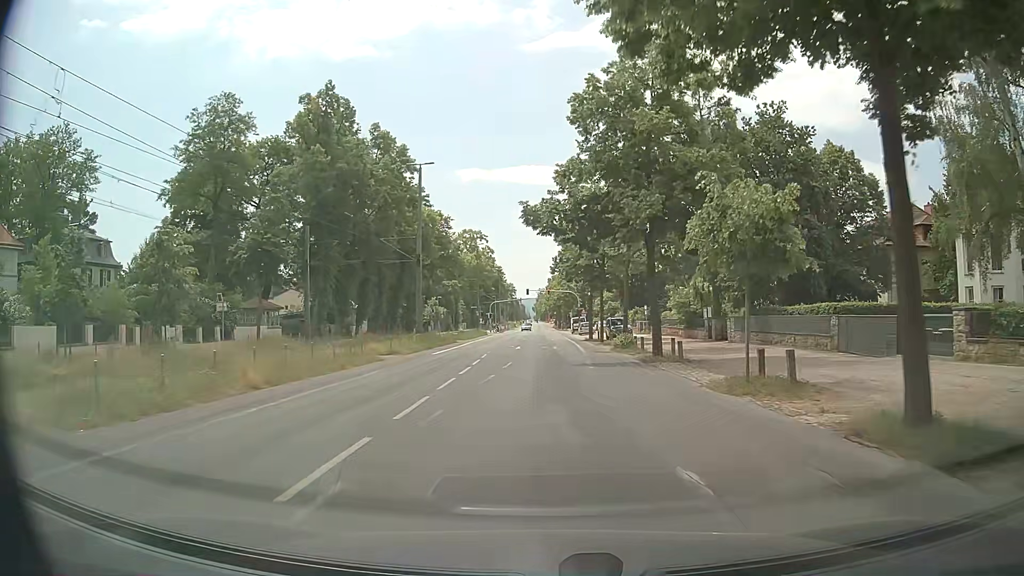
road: tertiary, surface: asphalt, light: Day
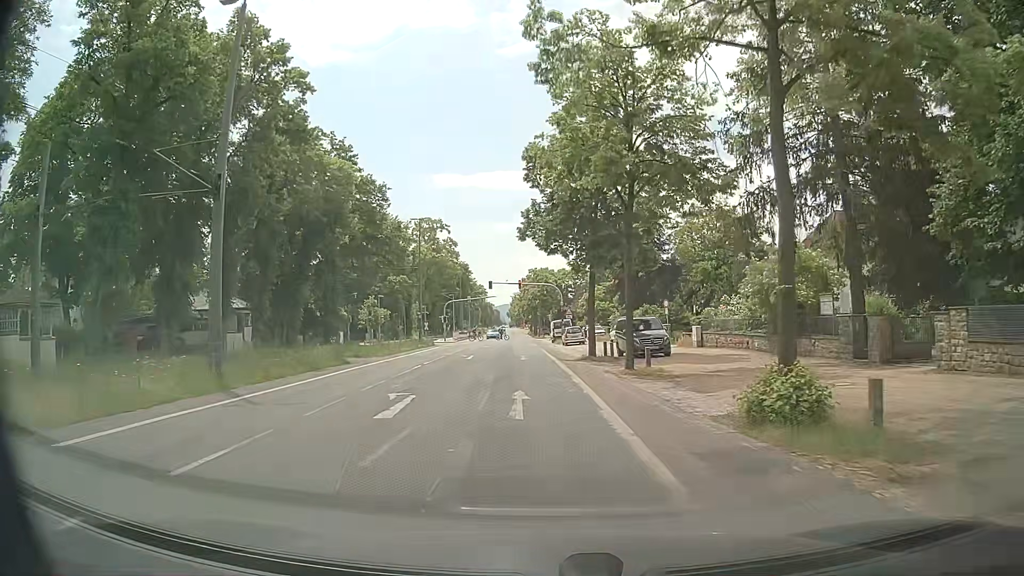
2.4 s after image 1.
(+0.1, +26.3) m; +1°
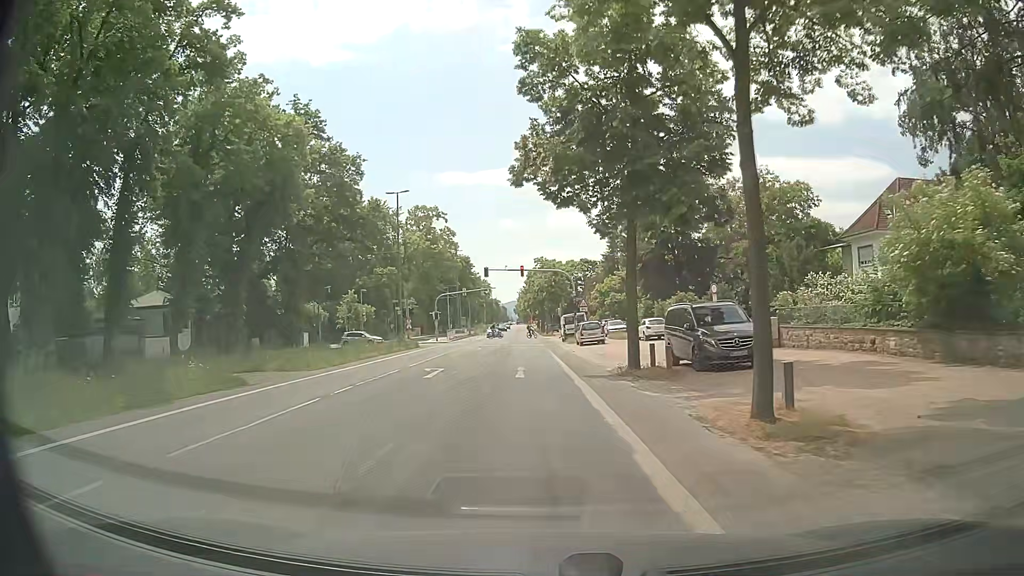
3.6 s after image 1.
(0.0, +12.4) m; 0°
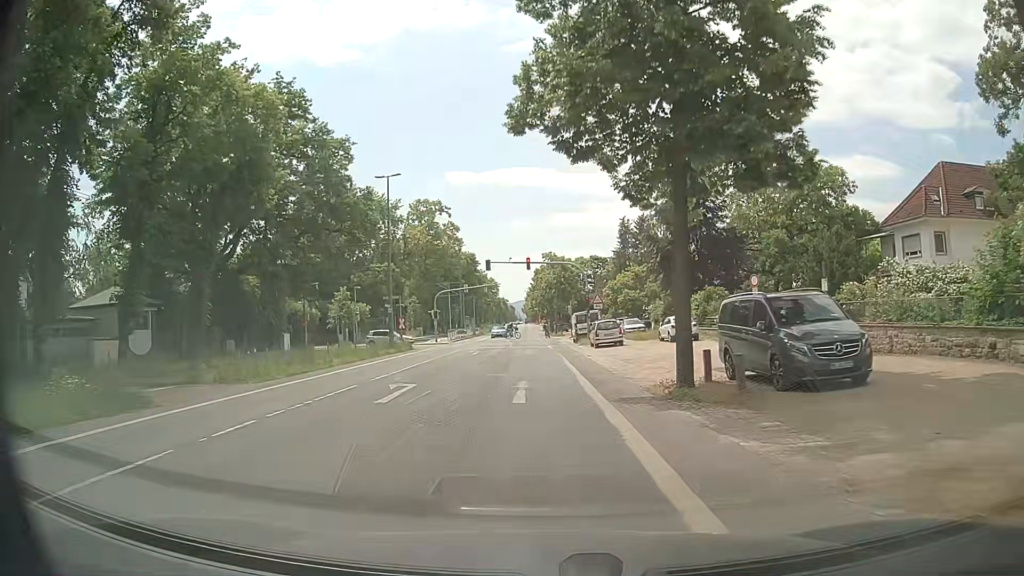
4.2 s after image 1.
(-0.1, +6.0) m; -1°
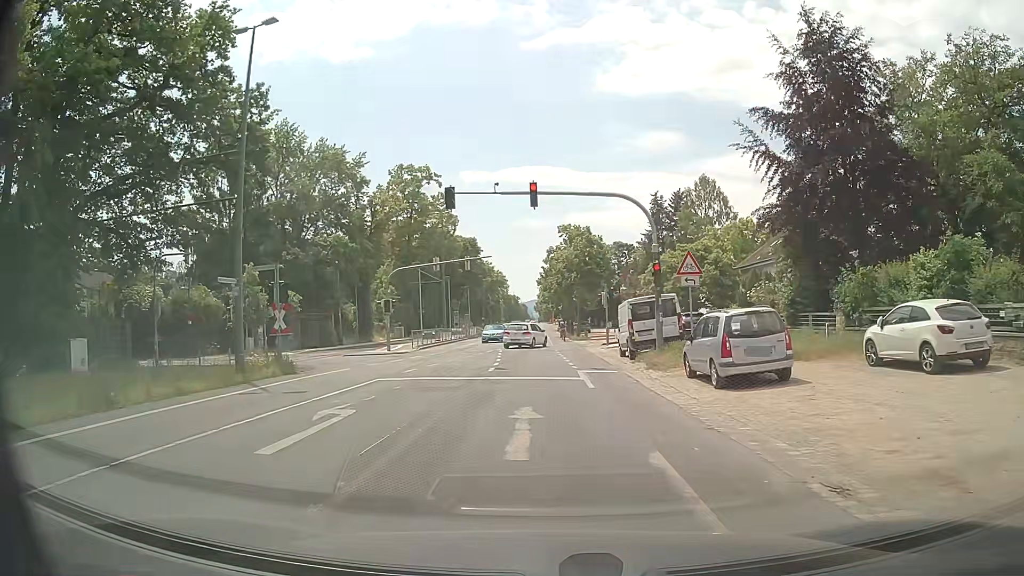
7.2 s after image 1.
(-0.3, +25.4) m; -1°
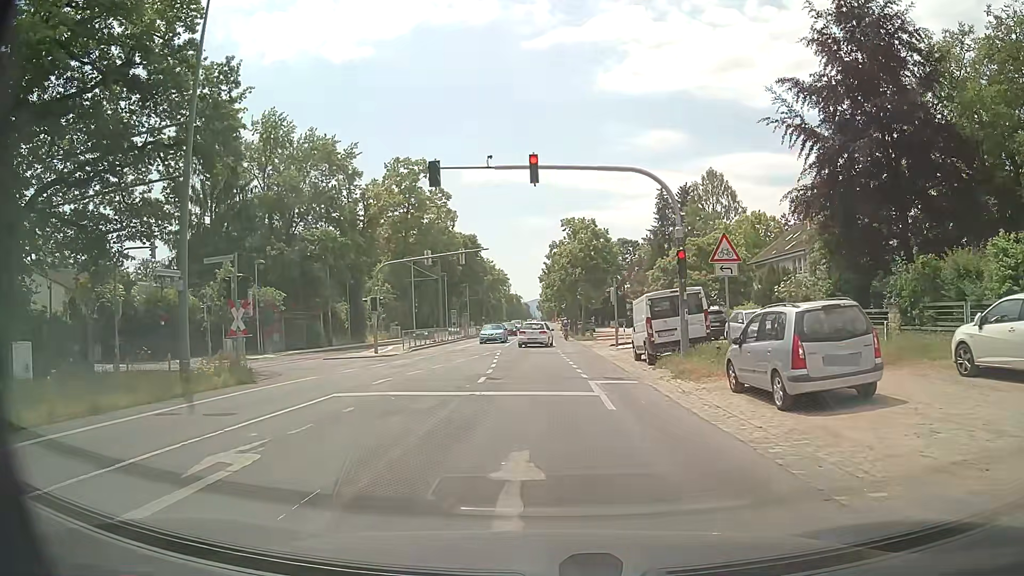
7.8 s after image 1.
(0.0, +3.7) m; 0°
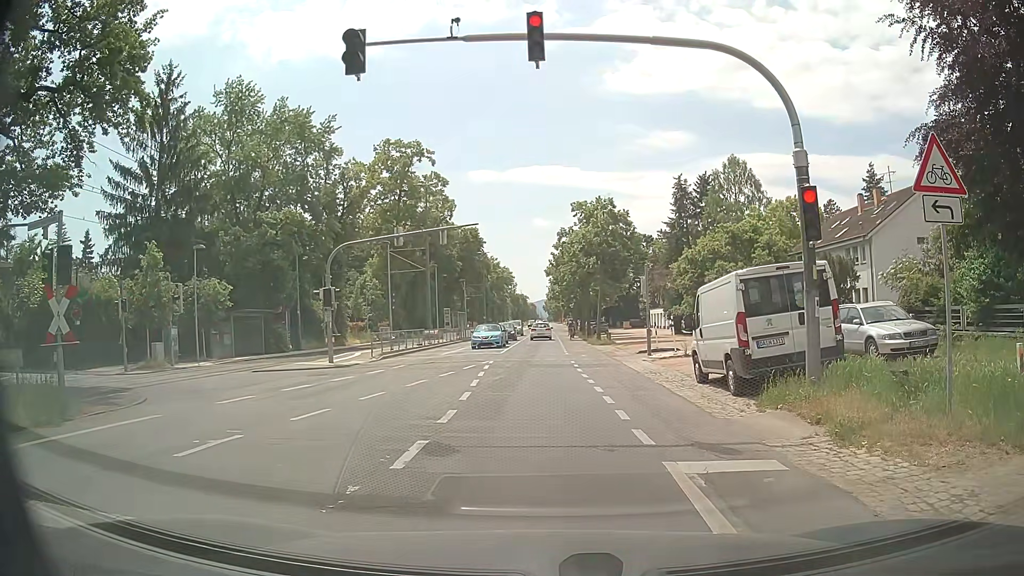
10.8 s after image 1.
(0.0, +8.9) m; -1°
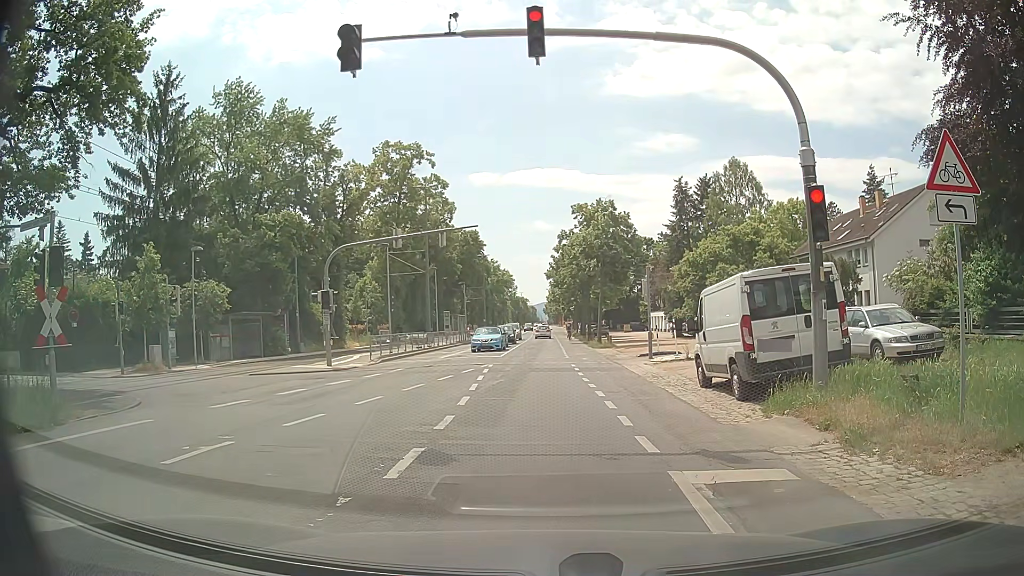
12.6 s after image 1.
(0.0, +0.4) m; 0°
(0, +10) (0, +20) (0, +30) (0, +40) (+1, +50) (+1, +60) (+1, +70) (+1, +80) (+1, +90) (+2, +100) m
